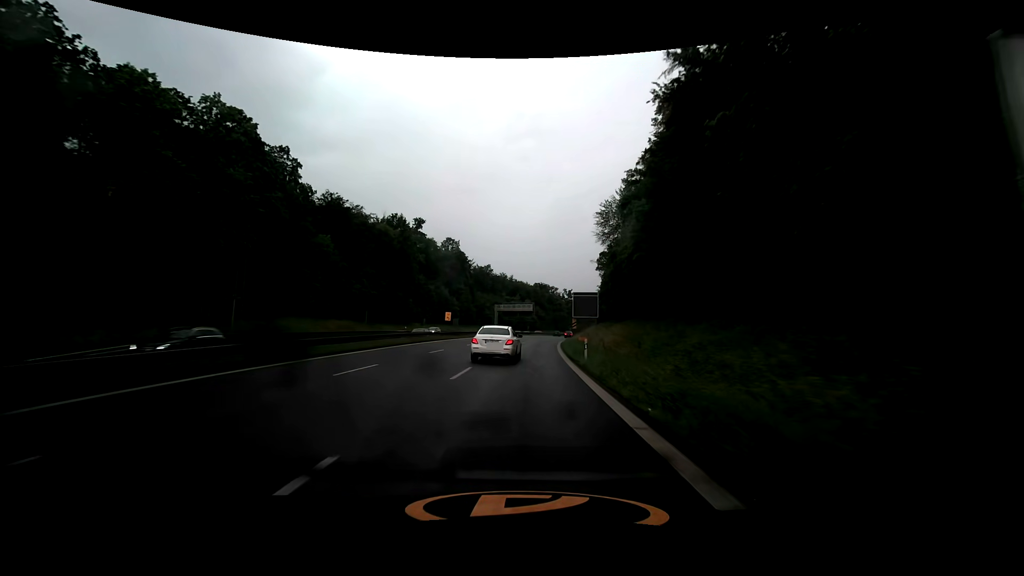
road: trunk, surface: asphalt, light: Day
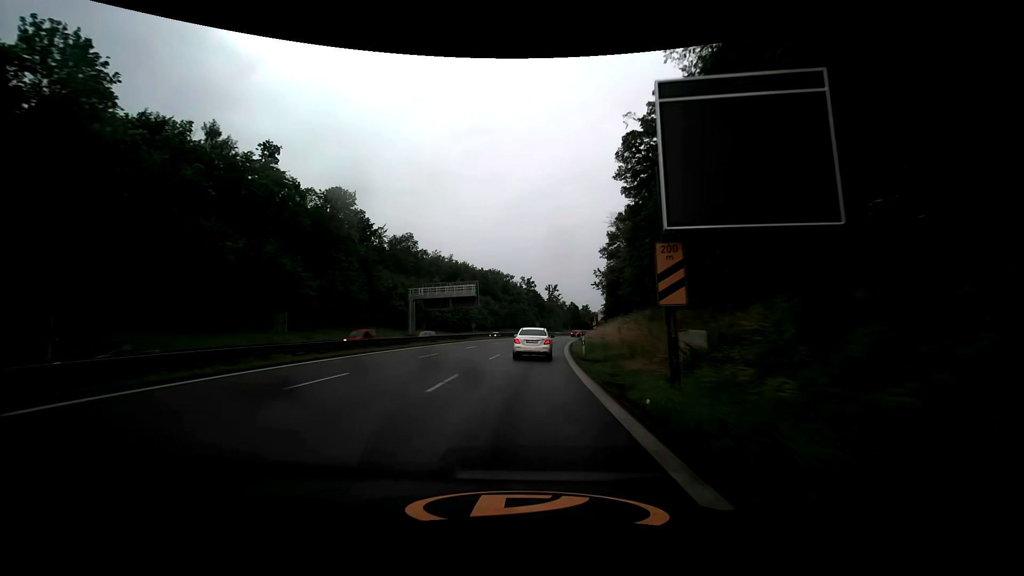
(+2.4, +62.1) m; +5°
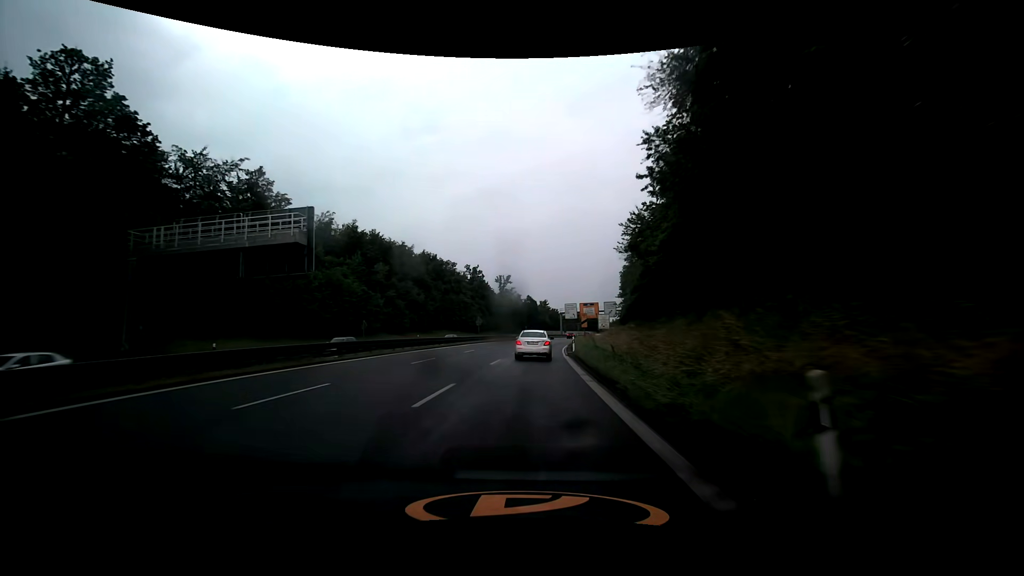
(+2.3, +49.4) m; +6°
(0, +10) (0, +20) (+1, +30) (+1, +40) (+2, +50) (+3, +60) (+4, +70) (+6, +80) (+7, +90) (+9, +99) m
